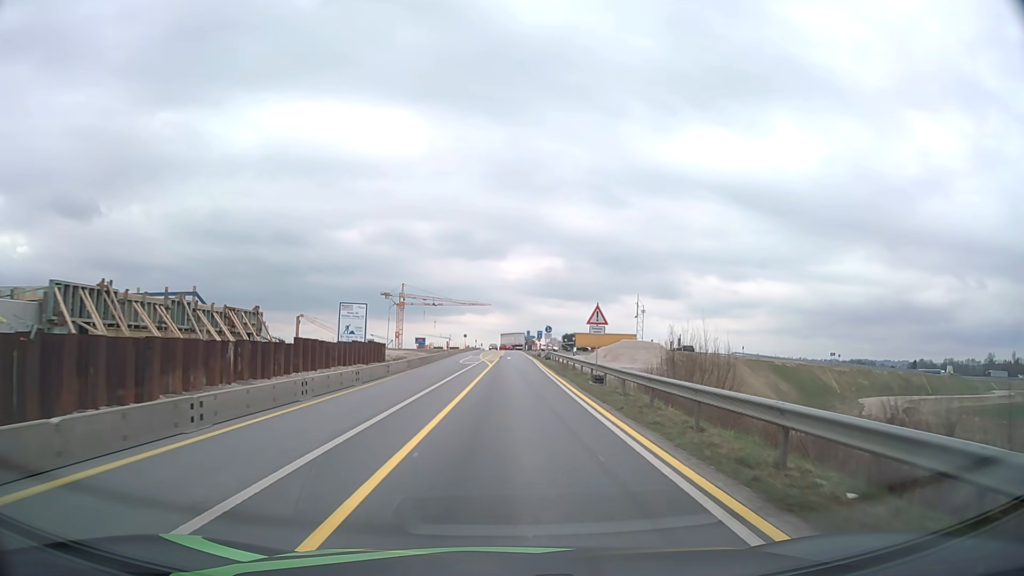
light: Day
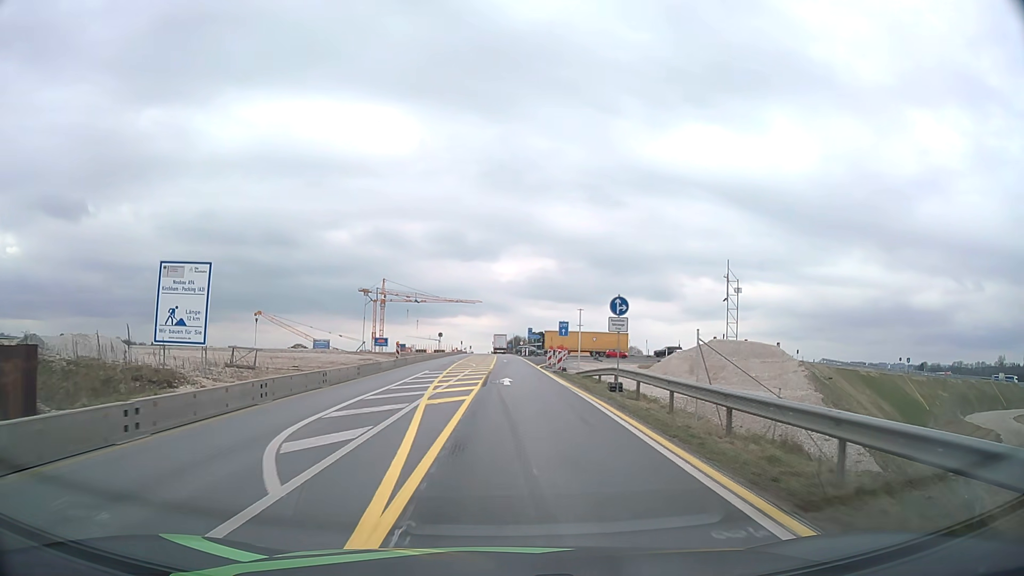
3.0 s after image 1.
(0.0, +37.6) m; 0°
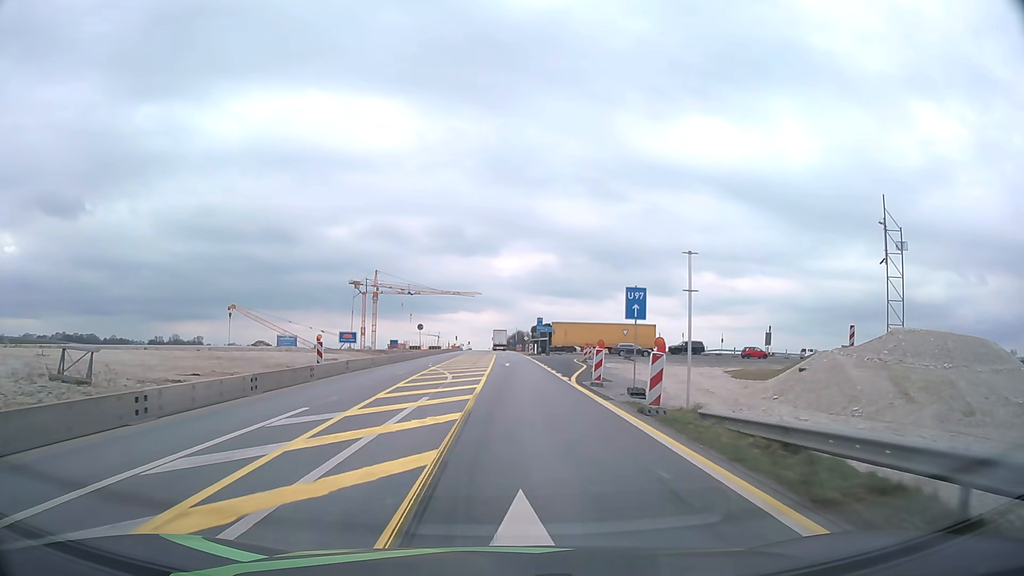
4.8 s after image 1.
(0.0, +22.3) m; 0°
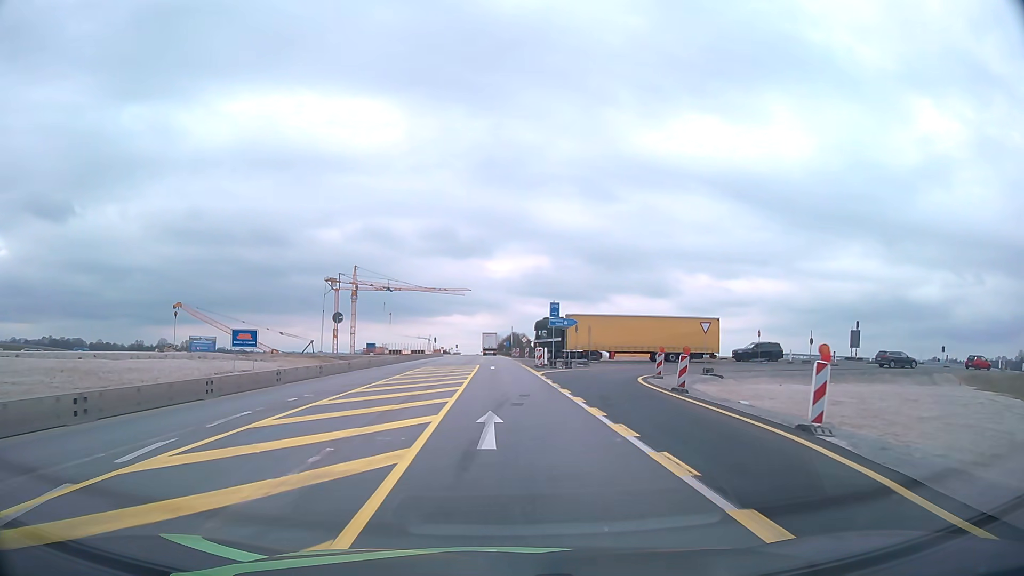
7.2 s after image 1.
(+0.2, +30.2) m; +1°
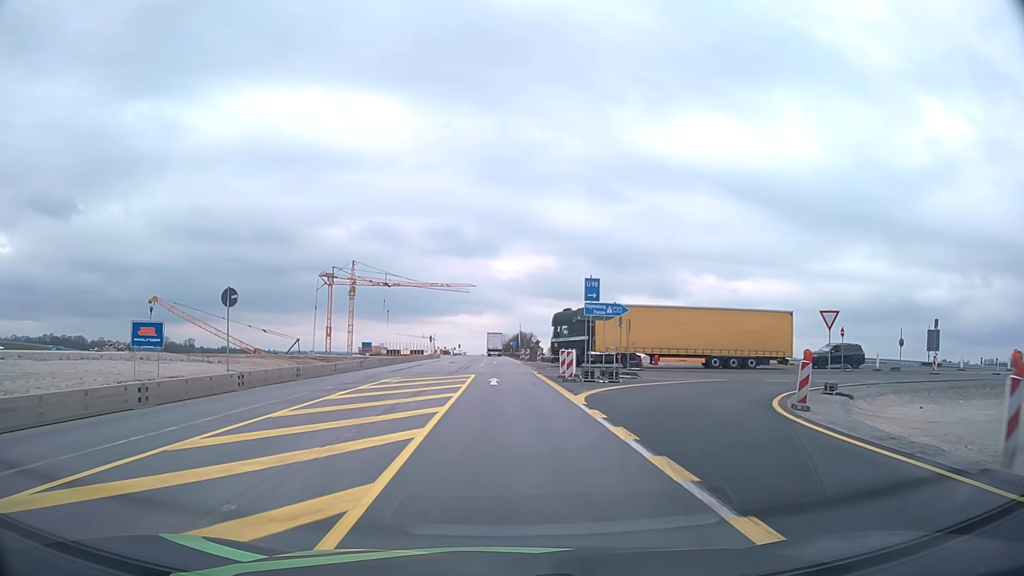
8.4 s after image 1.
(-0.1, +15.2) m; -1°
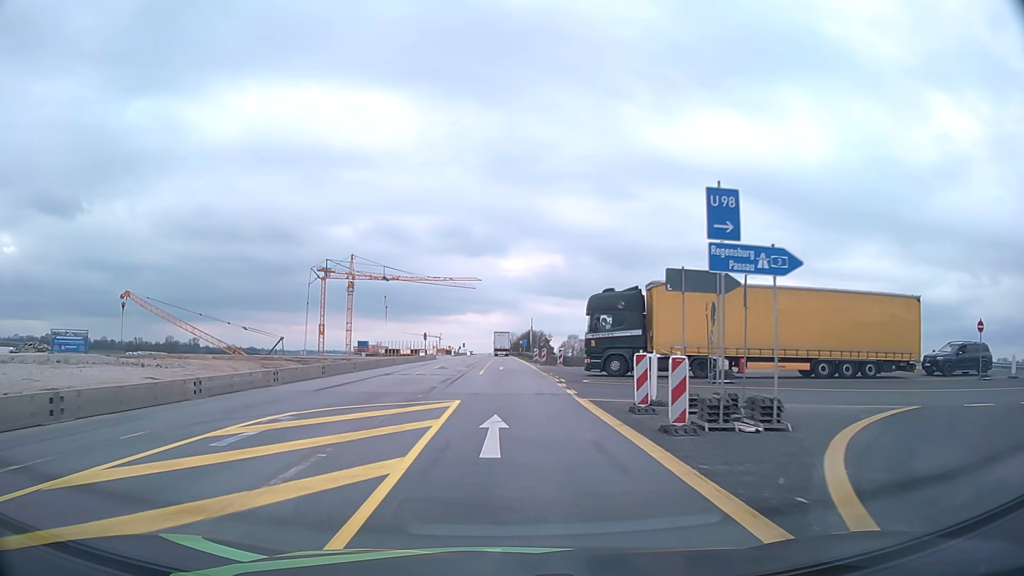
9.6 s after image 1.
(-0.1, +15.3) m; -1°
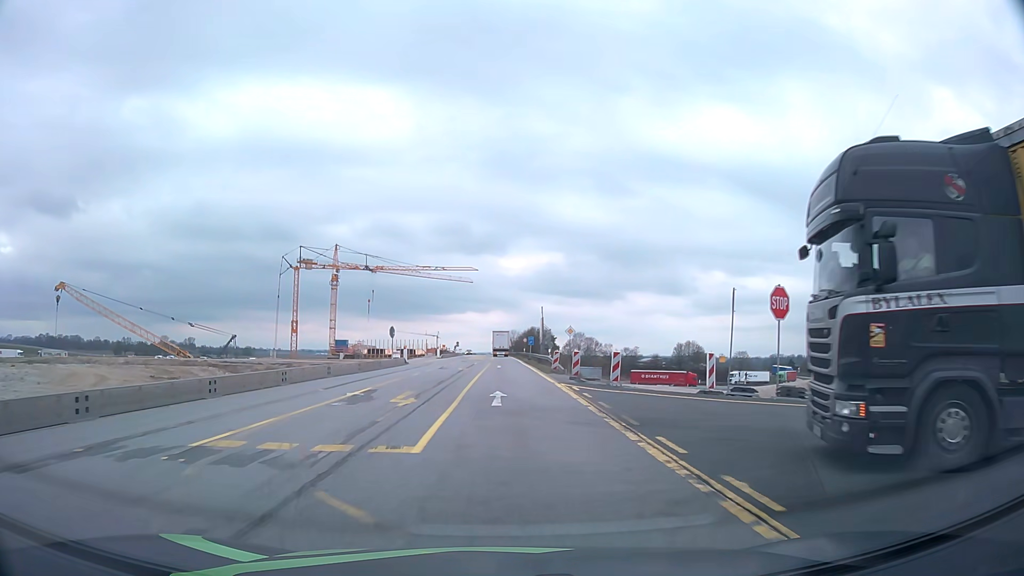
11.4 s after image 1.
(0.0, +23.3) m; 0°
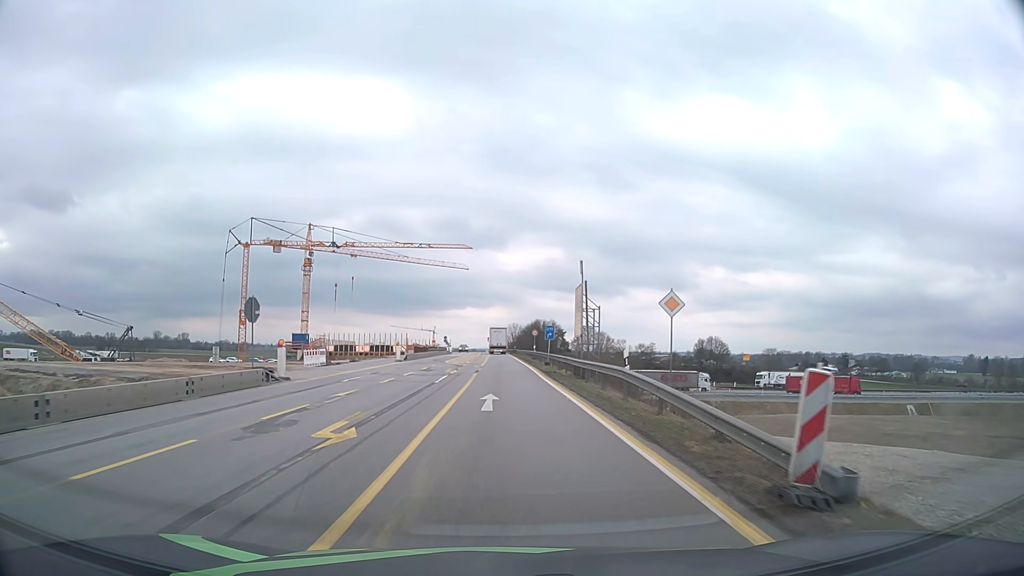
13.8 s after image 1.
(0.0, +31.3) m; 0°
(0, +10) (0, +20) (0, +30) (0, +40) (0, +50) (-1, +60) (-1, +70) (-1, +80) (-1, +90) (-1, +100) m
